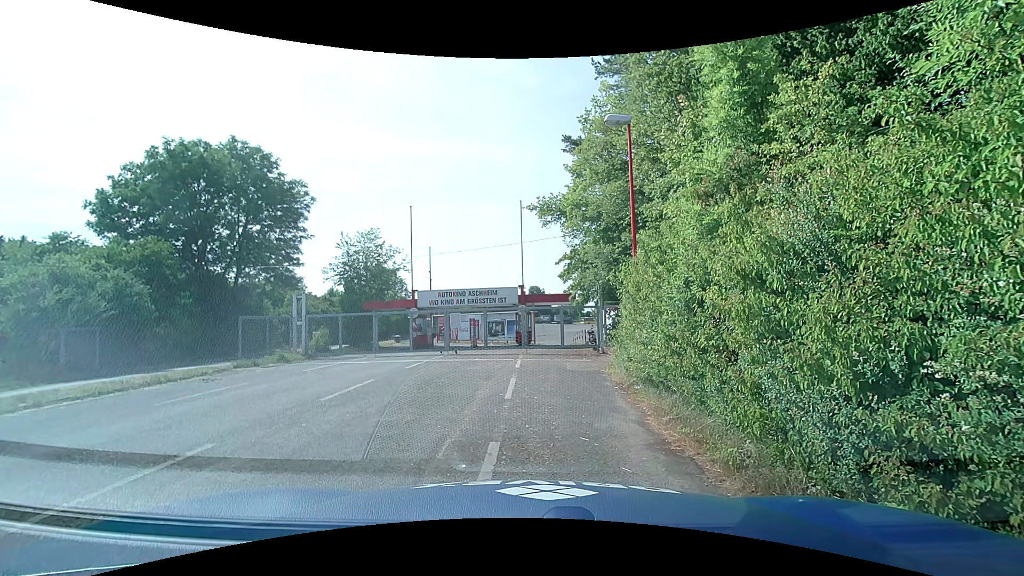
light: Day
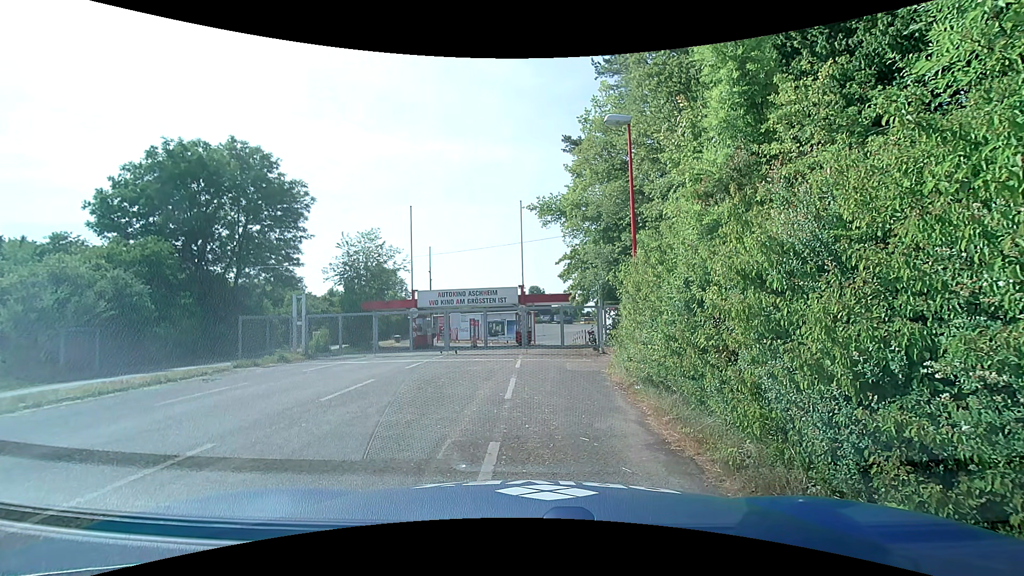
(0.0, 0.0) m; 0°
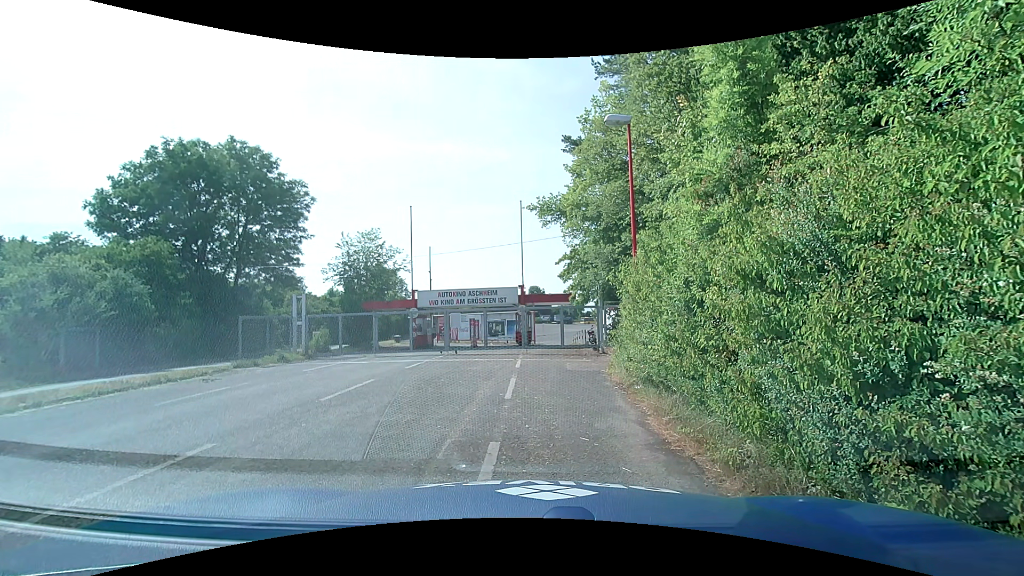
(0.0, 0.0) m; 0°
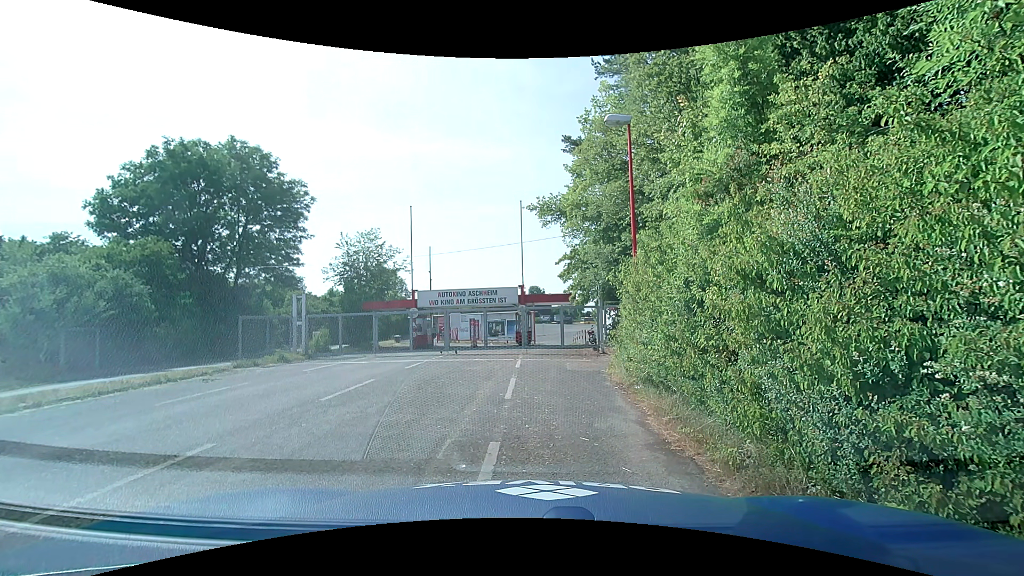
(0.0, 0.0) m; 0°
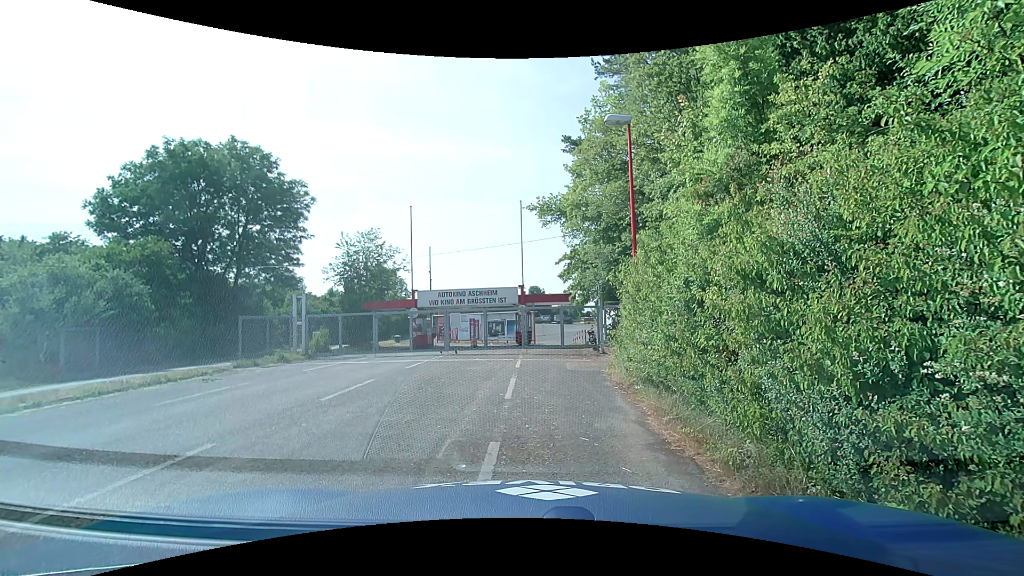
(0.0, 0.0) m; 0°
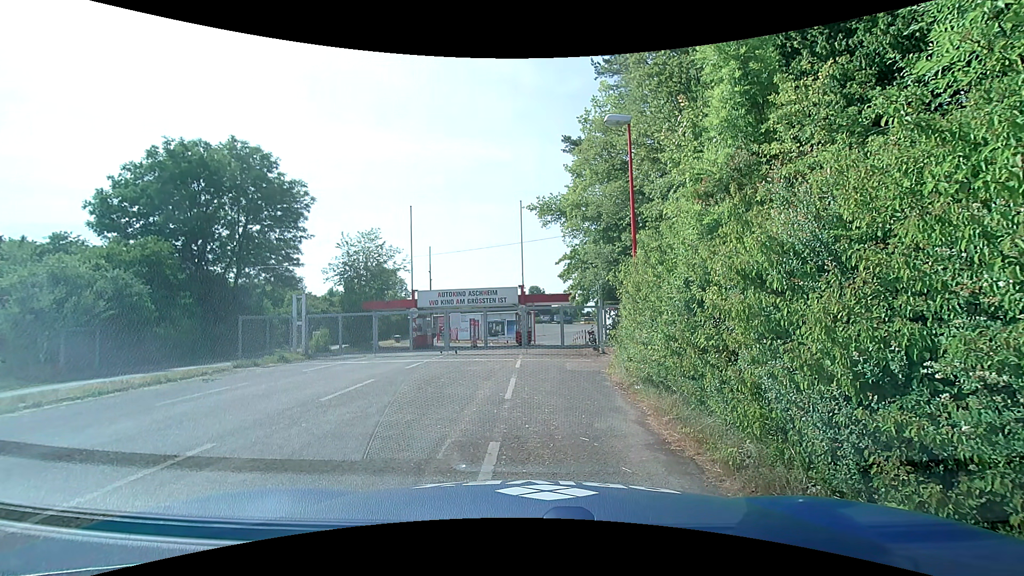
(0.0, 0.0) m; 0°
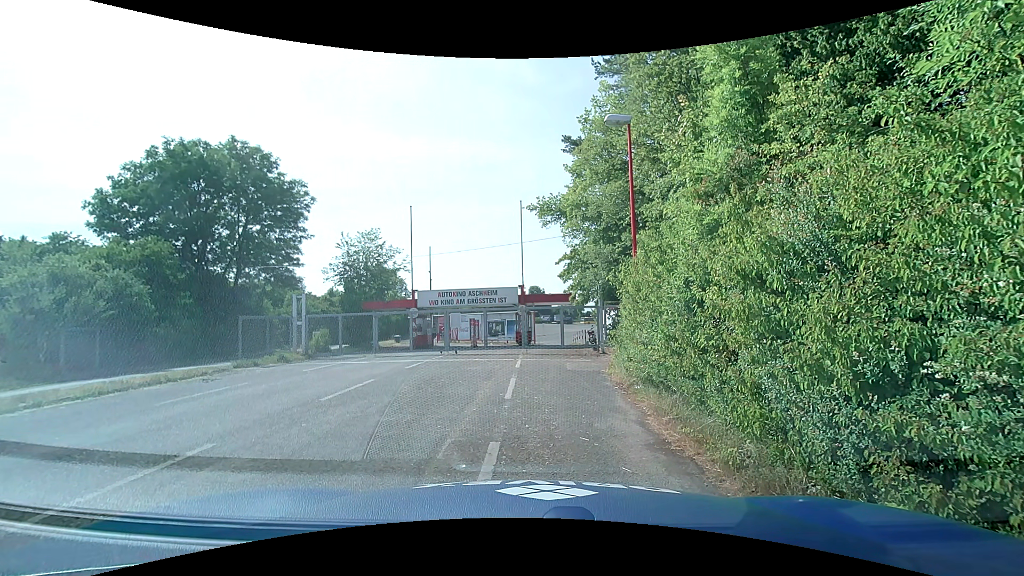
(0.0, 0.0) m; 0°
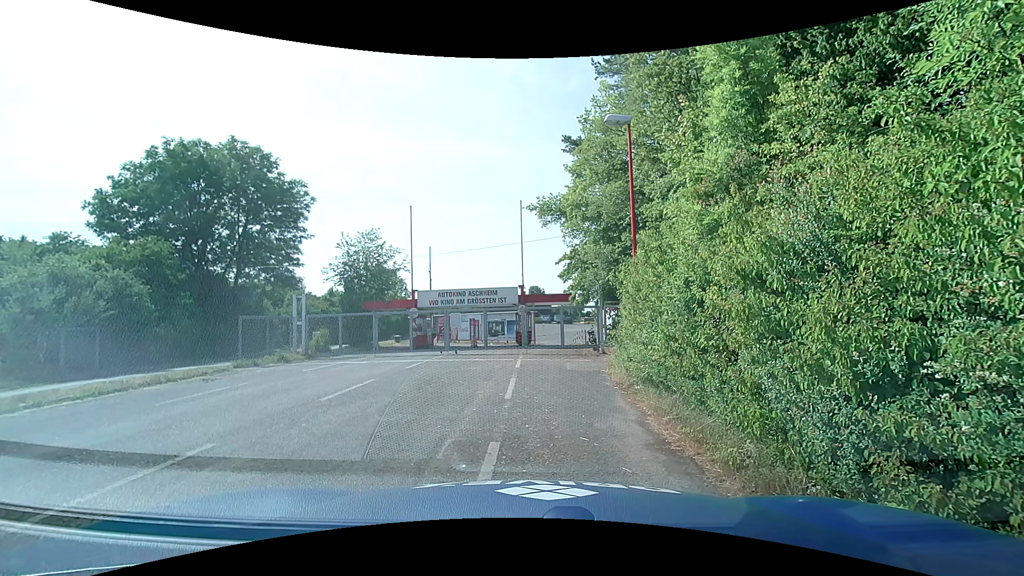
(0.0, 0.0) m; 0°
